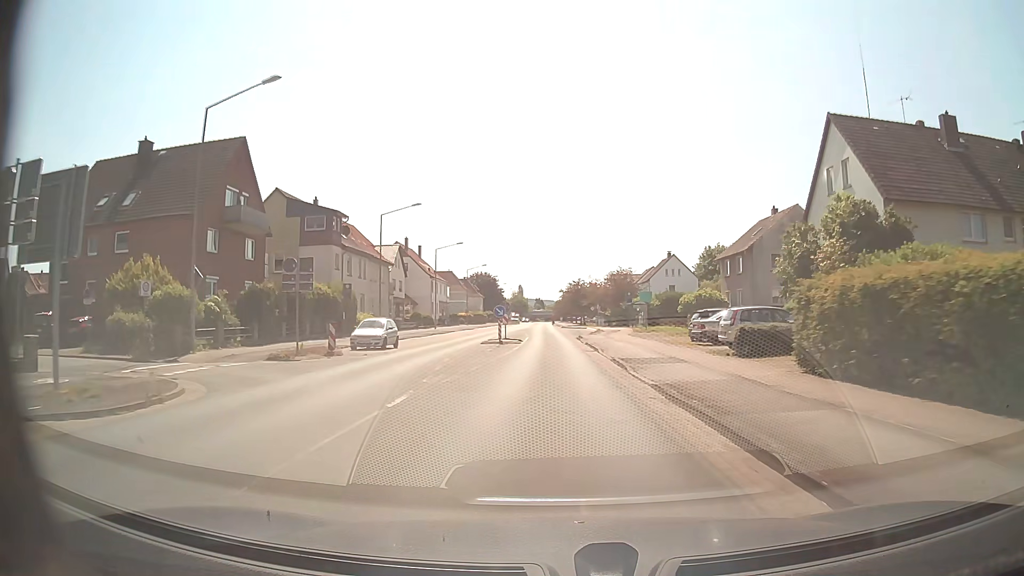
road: secondary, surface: asphalt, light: Day
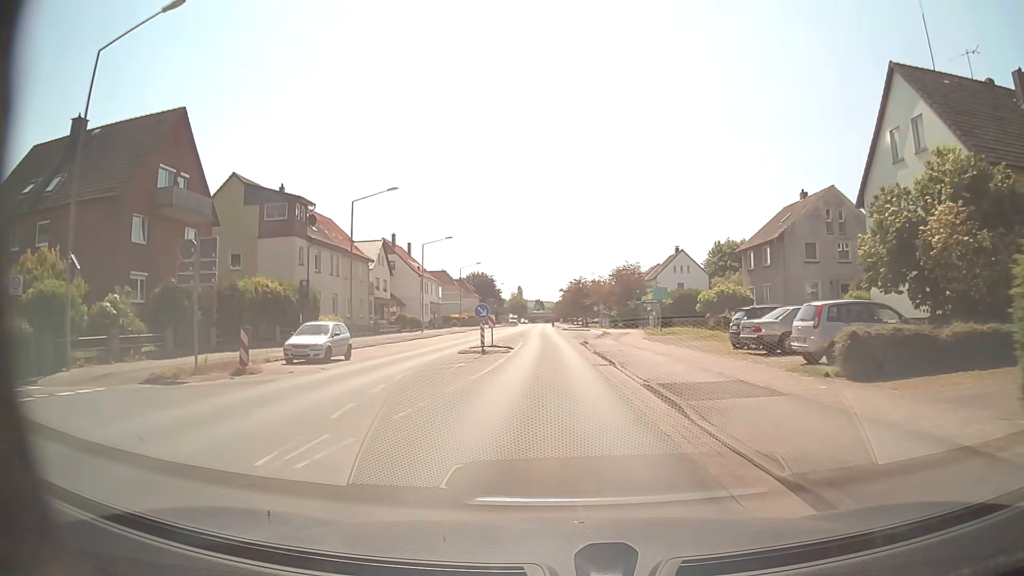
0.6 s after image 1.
(0.0, +7.8) m; 0°
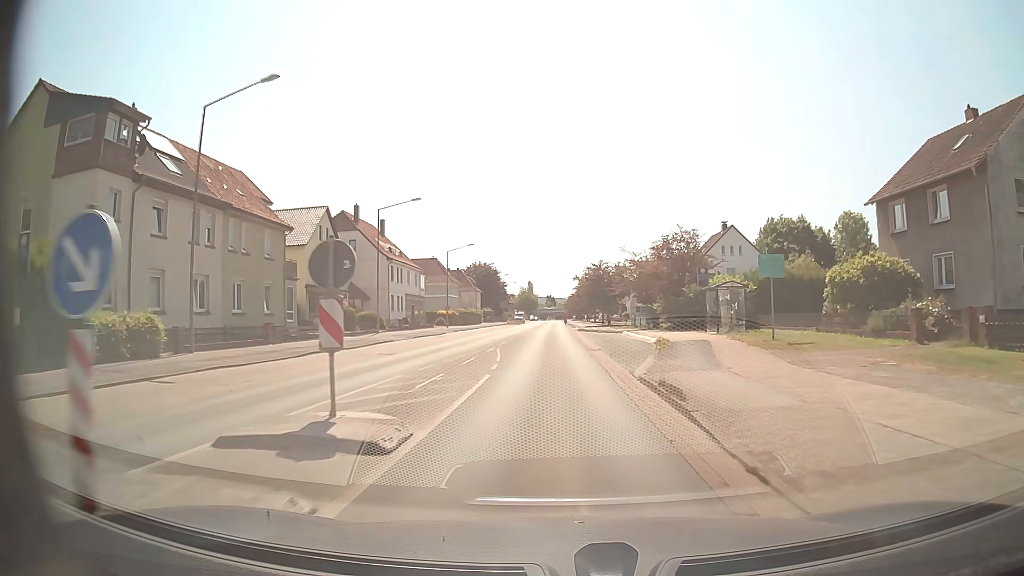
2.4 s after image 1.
(-0.1, +23.2) m; -1°
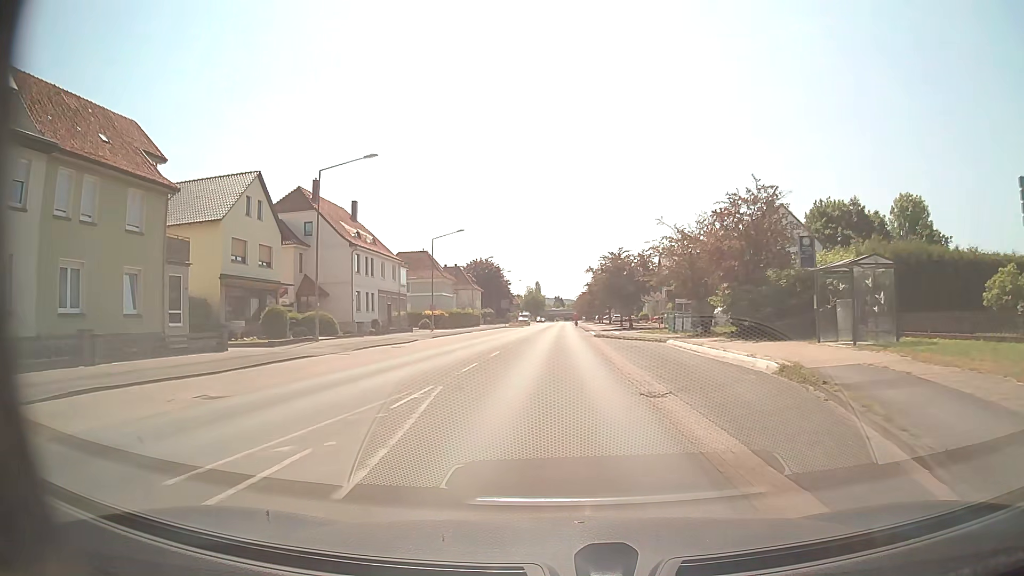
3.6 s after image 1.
(-0.1, +15.2) m; -1°
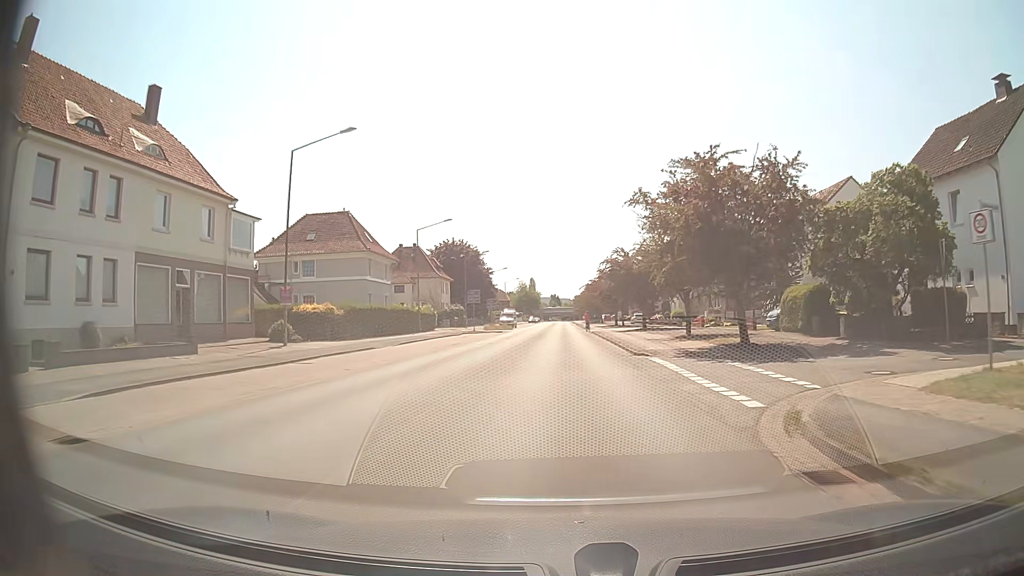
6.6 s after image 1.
(-0.2, +38.4) m; 0°
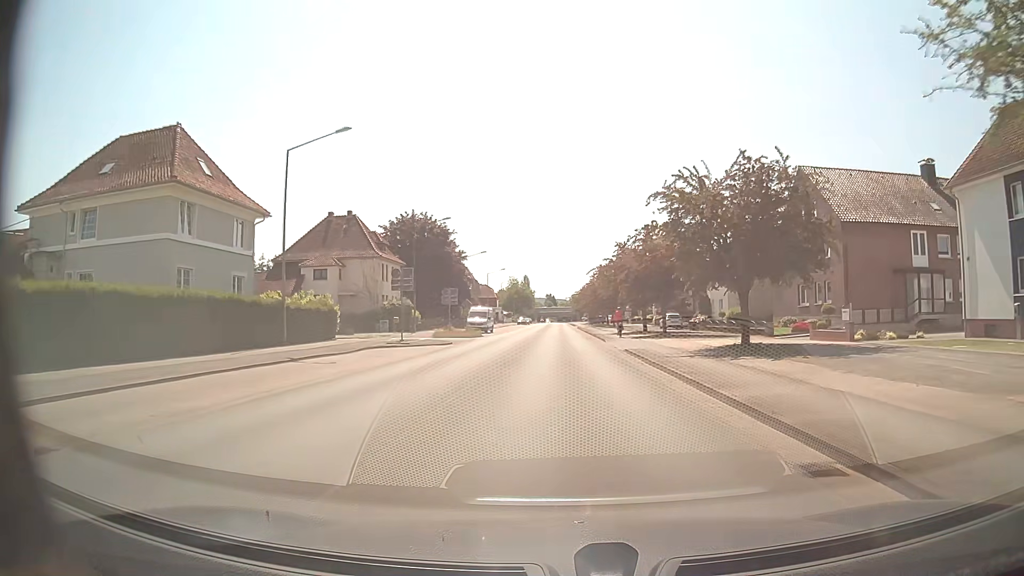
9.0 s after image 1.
(0.0, +31.1) m; 0°
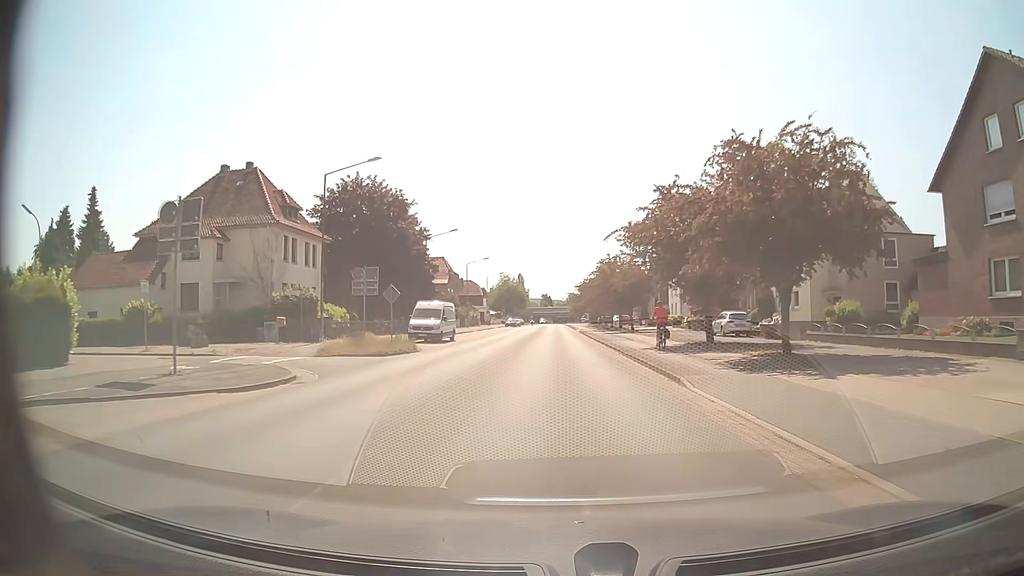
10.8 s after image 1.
(0.0, +24.0) m; 0°
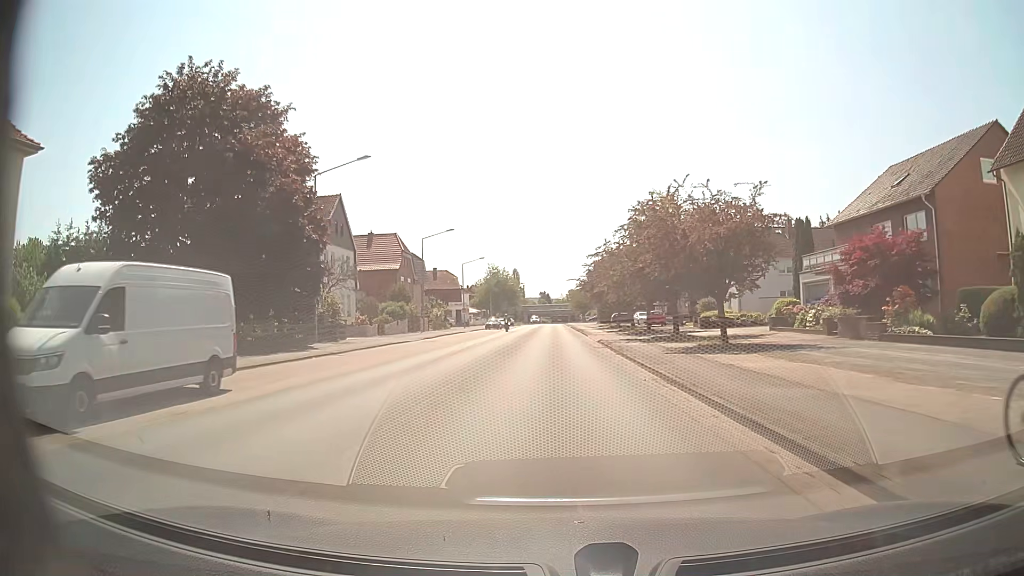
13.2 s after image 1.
(+0.1, +32.6) m; 0°
(0, +10) (0, +20) (0, +30) (0, +40) (0, +50) (0, +60) (0, +70) (0, +80) (-1, +90) (-1, +100) m
